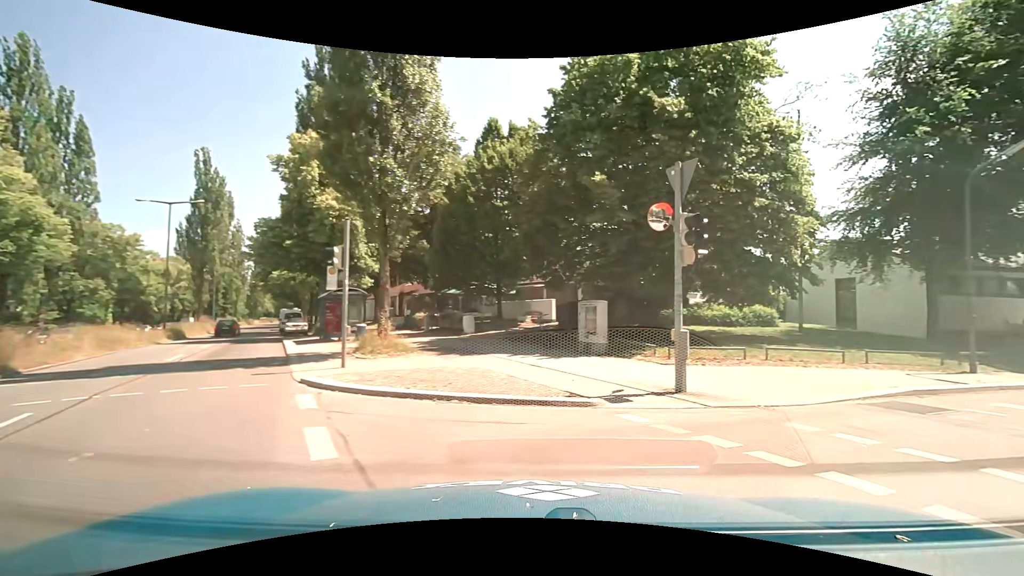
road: secondary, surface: asphalt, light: Day
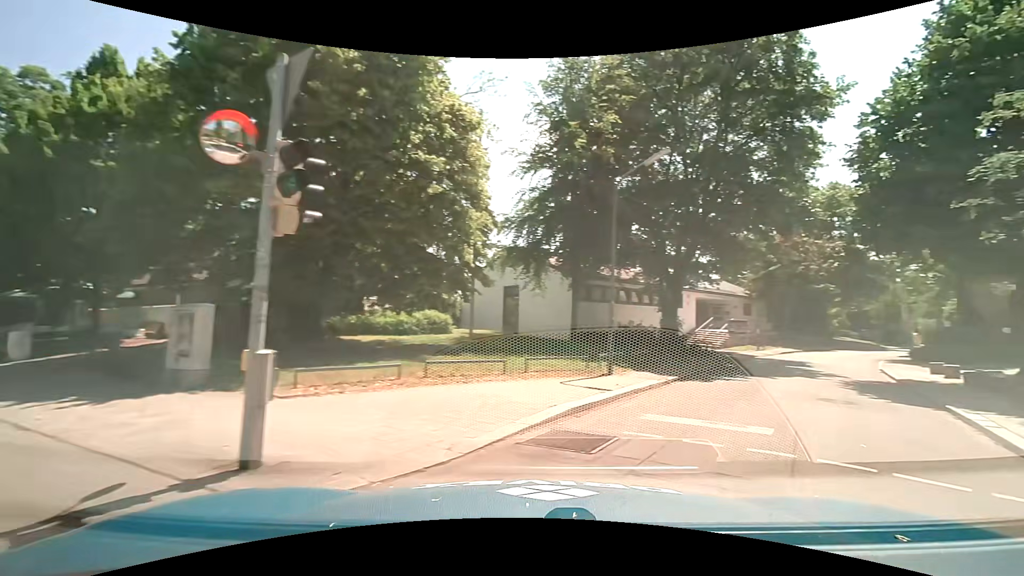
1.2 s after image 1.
(+1.1, +3.9) m; +35°
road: residential
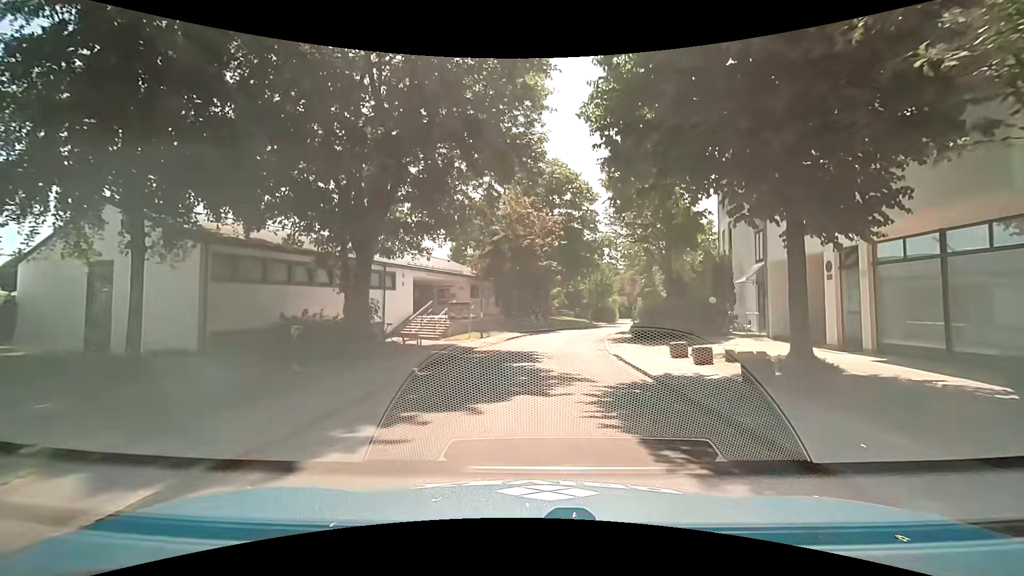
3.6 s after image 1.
(+3.6, +9.6) m; +25°
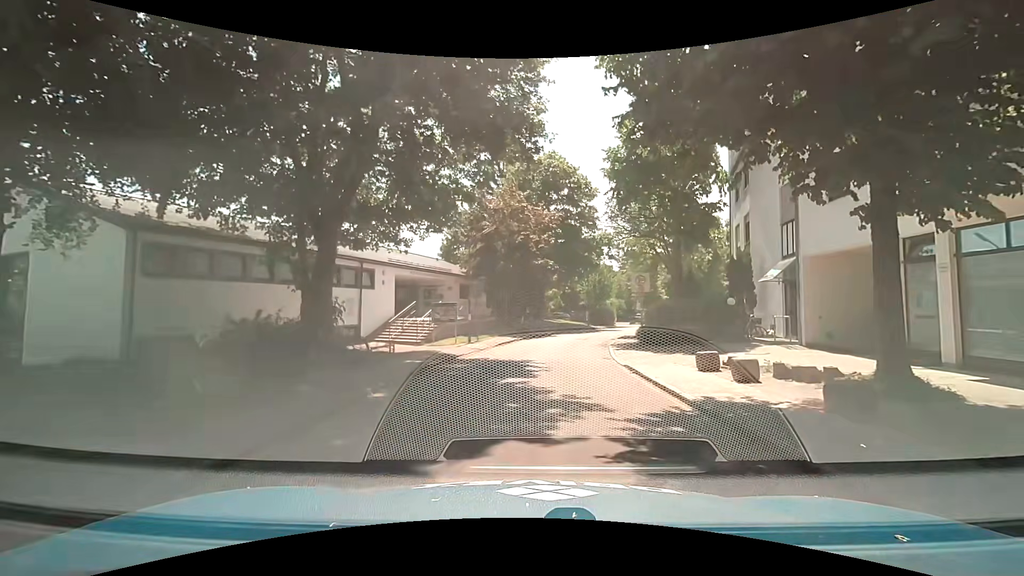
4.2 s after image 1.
(0.0, +3.1) m; 0°
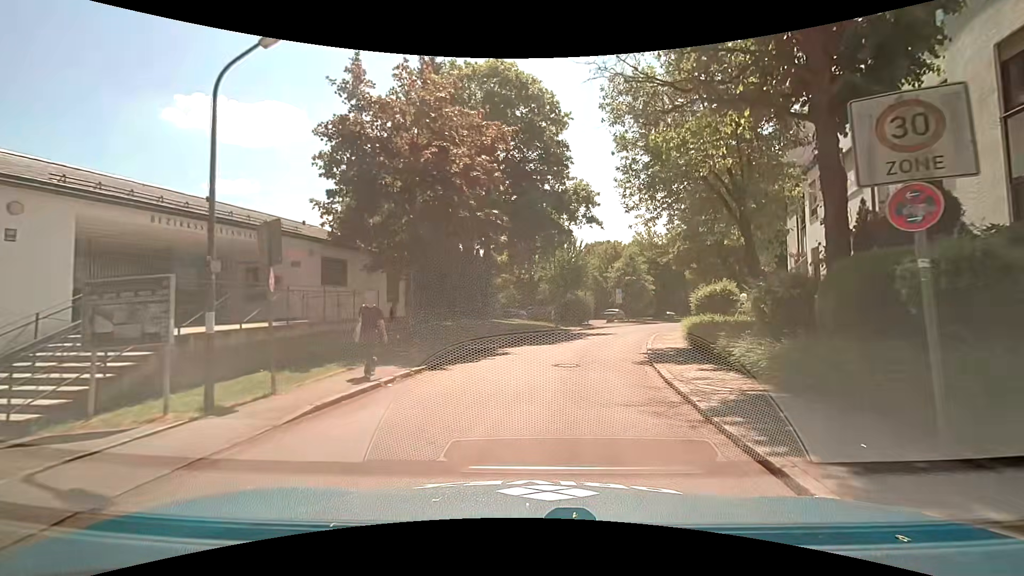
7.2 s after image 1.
(+1.1, +17.6) m; +6°
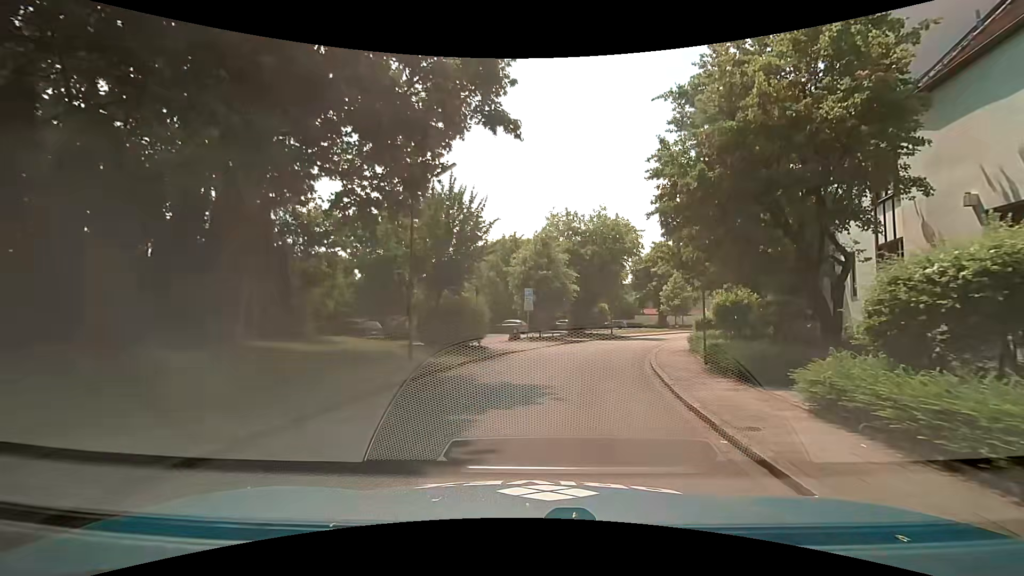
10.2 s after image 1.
(+1.8, +17.7) m; +13°
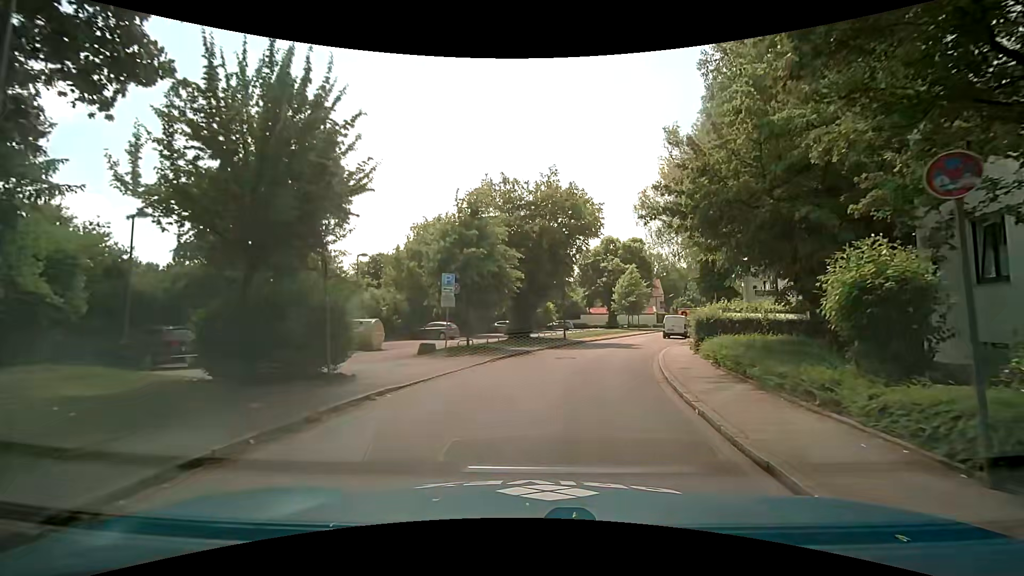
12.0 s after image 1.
(+0.6, +10.3) m; +7°
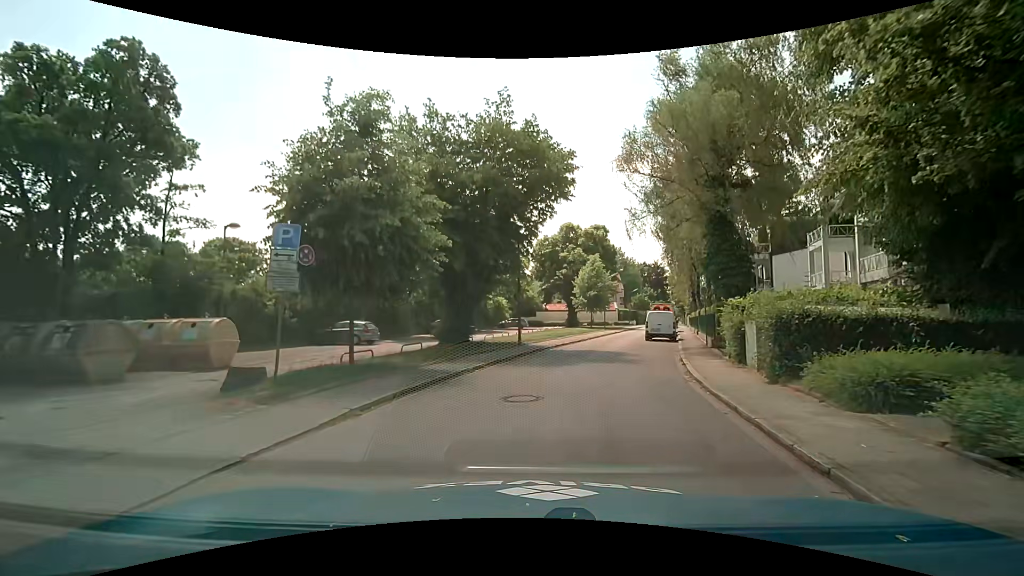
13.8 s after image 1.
(+0.4, +9.6) m; +5°
